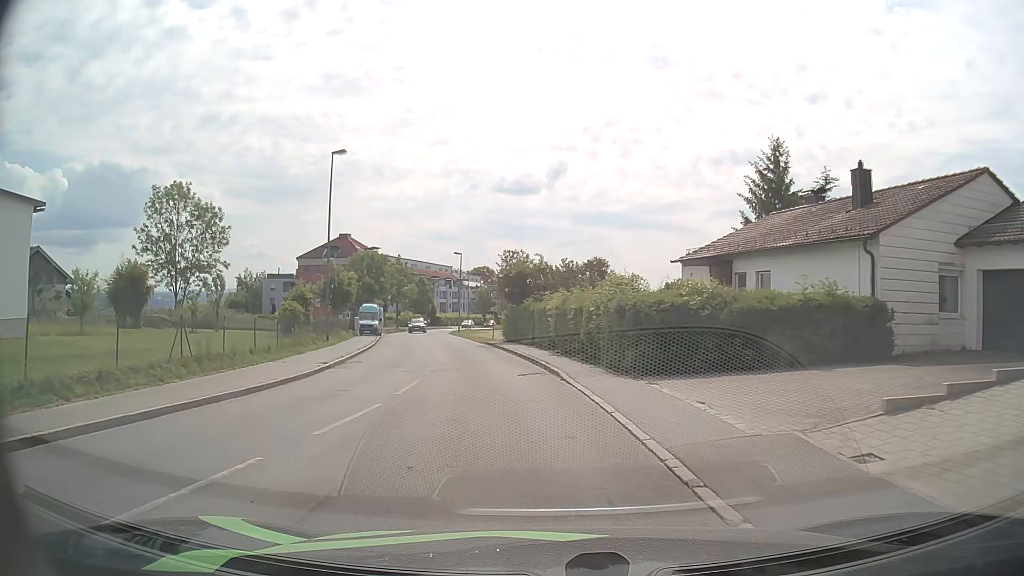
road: unclassified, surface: asphalt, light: Day
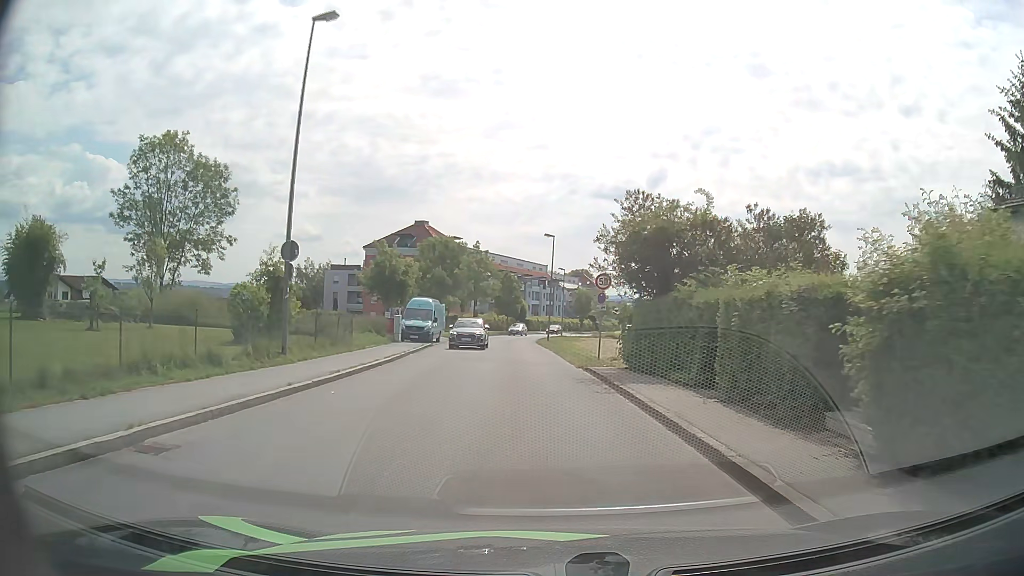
(-1.6, +17.1) m; -9°
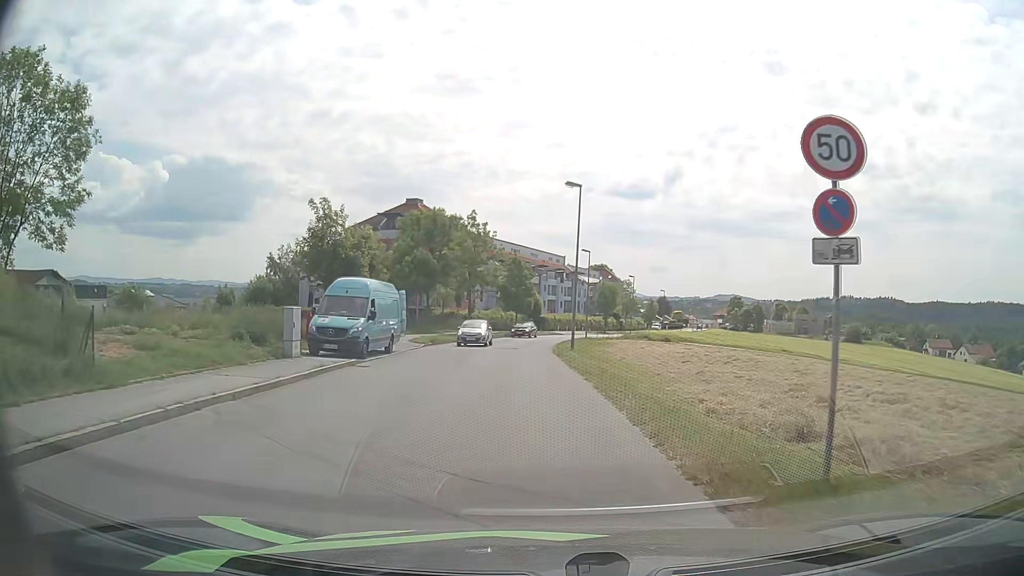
(0.0, +18.6) m; -2°
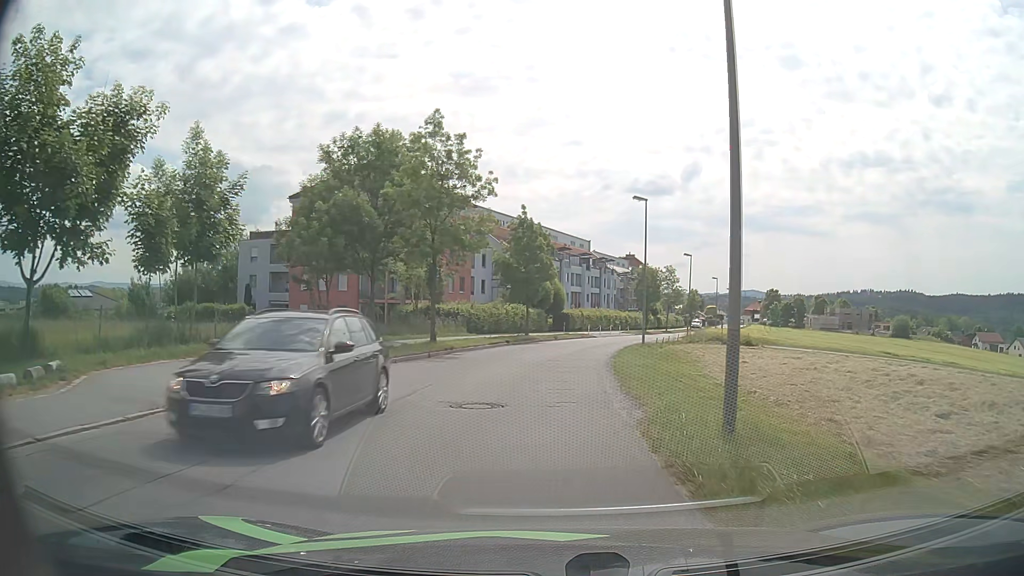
(-0.1, +25.1) m; 0°
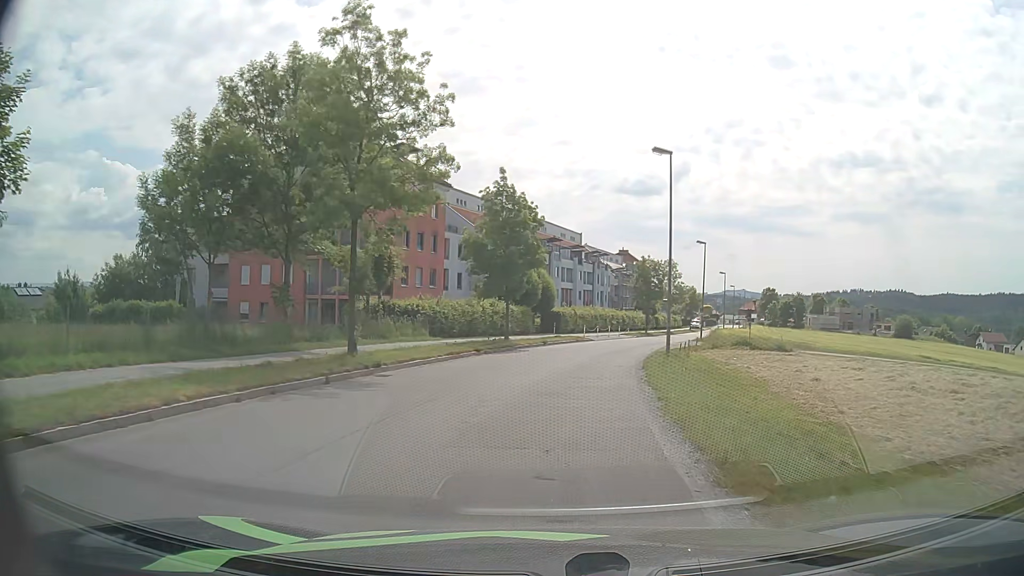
(0.0, +10.6) m; 0°
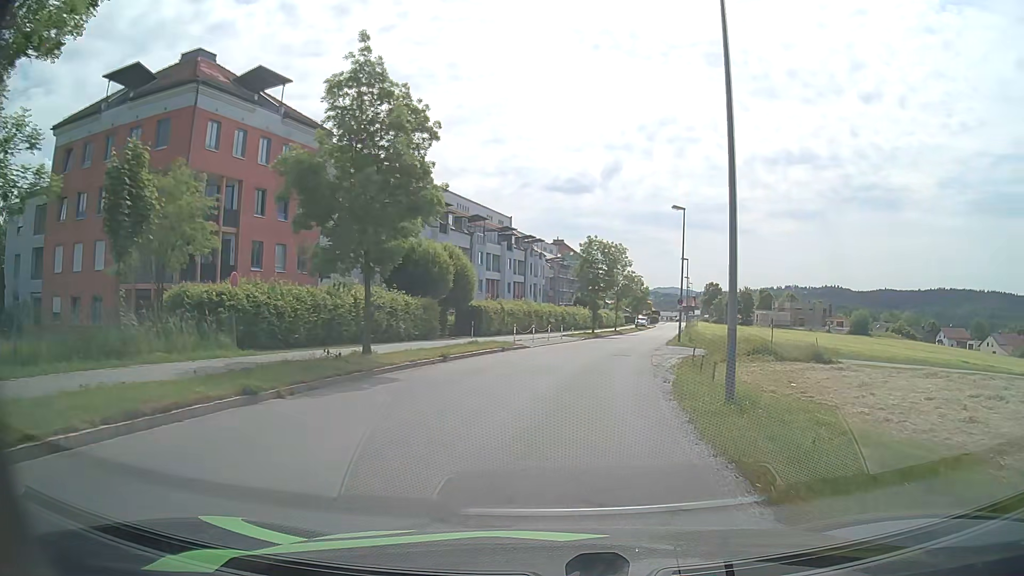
(+0.8, +16.1) m; +7°
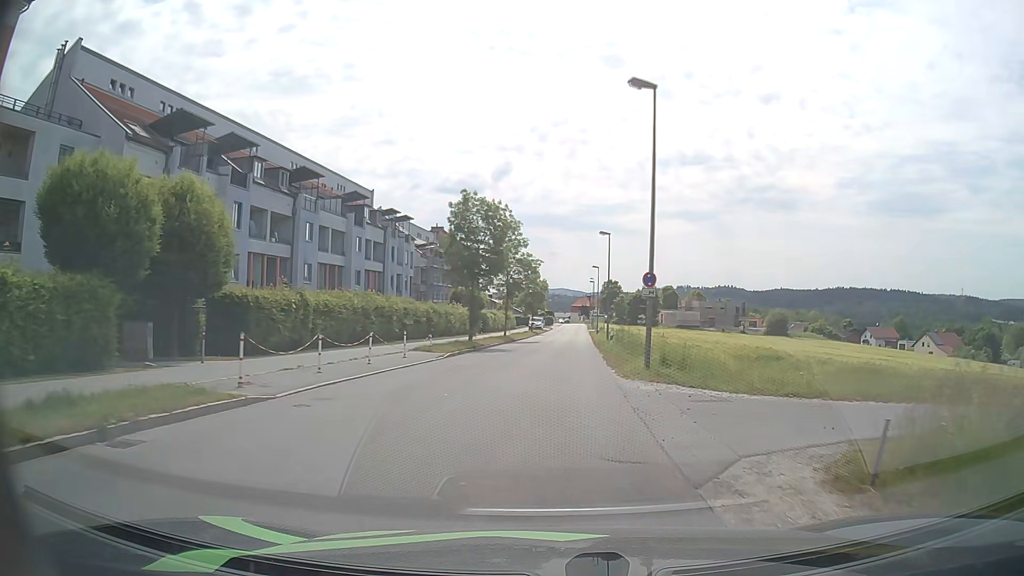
(+1.6, +21.6) m; +9°
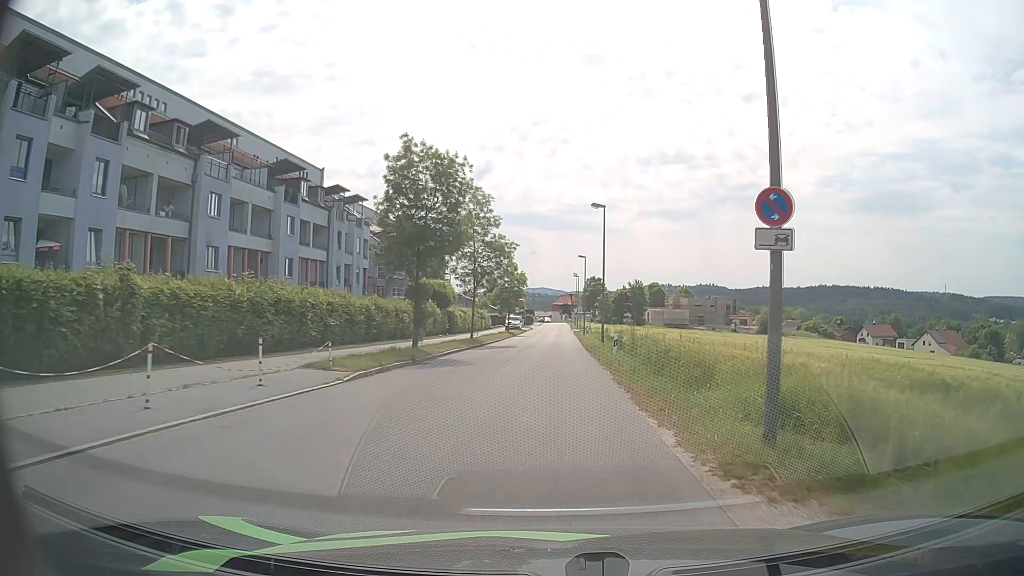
(+0.1, +11.4) m; +2°
(0, +10) (0, +20) (+1, +30) (+1, +40) (+1, +50) (+1, +60) (+1, +70) (+2, +80) (+2, +90) (+2, +100) m
